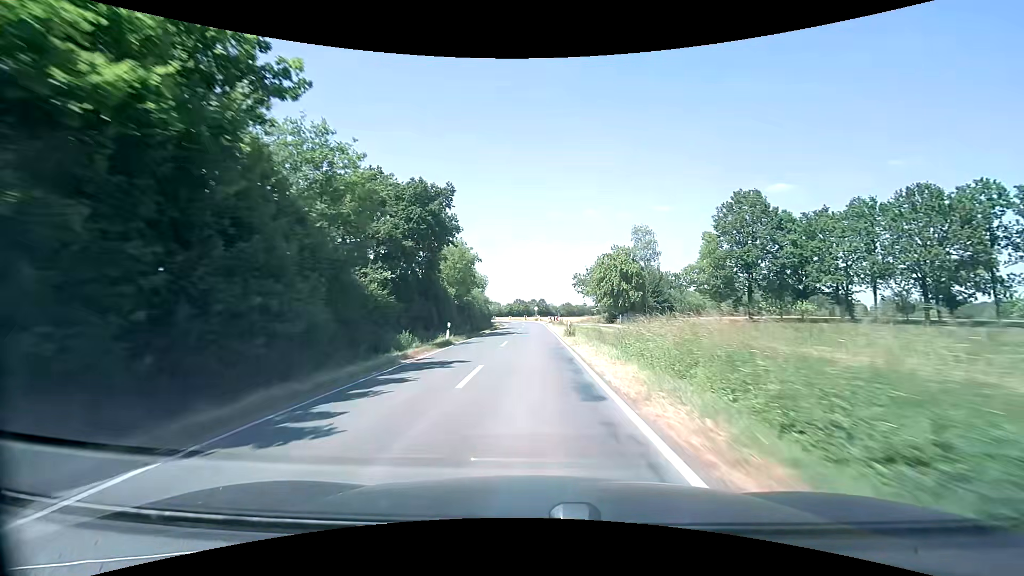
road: secondary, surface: asphalt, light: Day
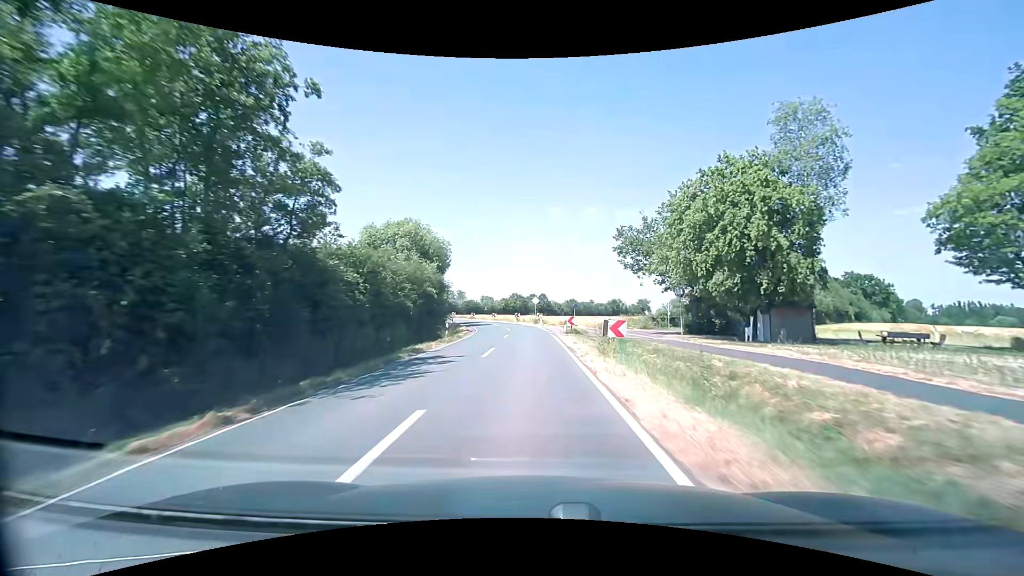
(+0.3, +42.3) m; 0°
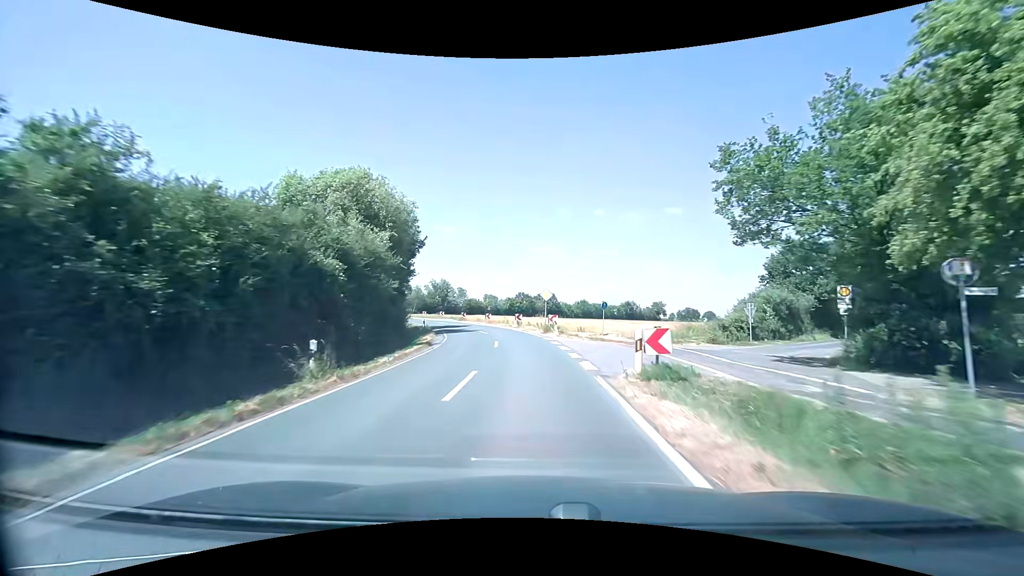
(-0.1, +19.2) m; -1°
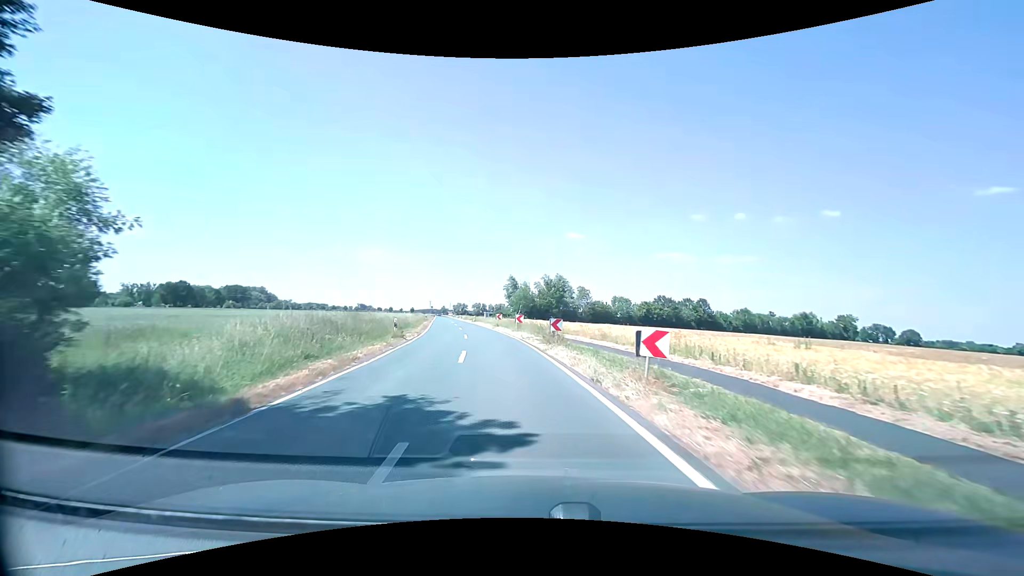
(-4.1, +42.8) m; -14°
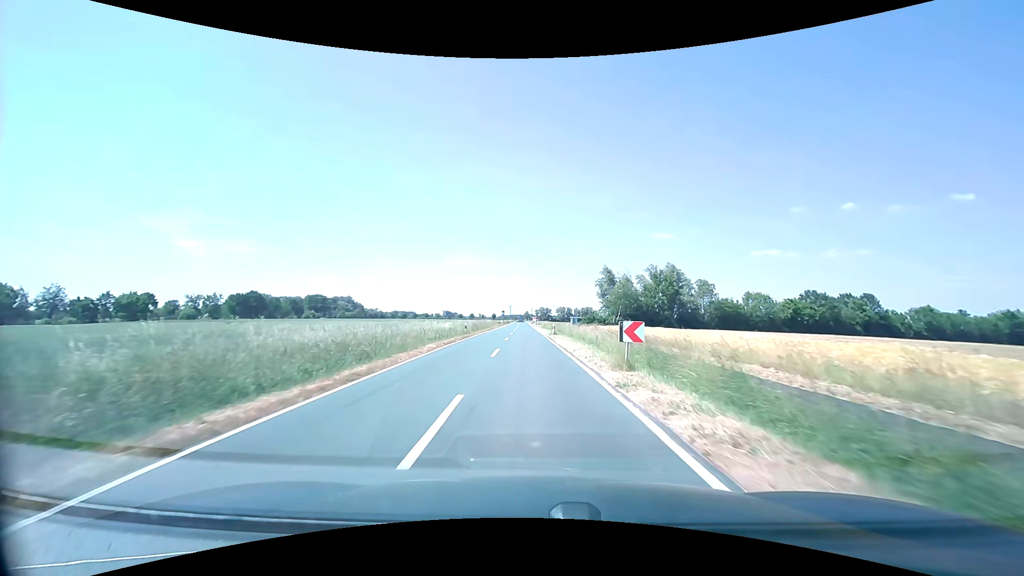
(-3.4, +33.4) m; -10°
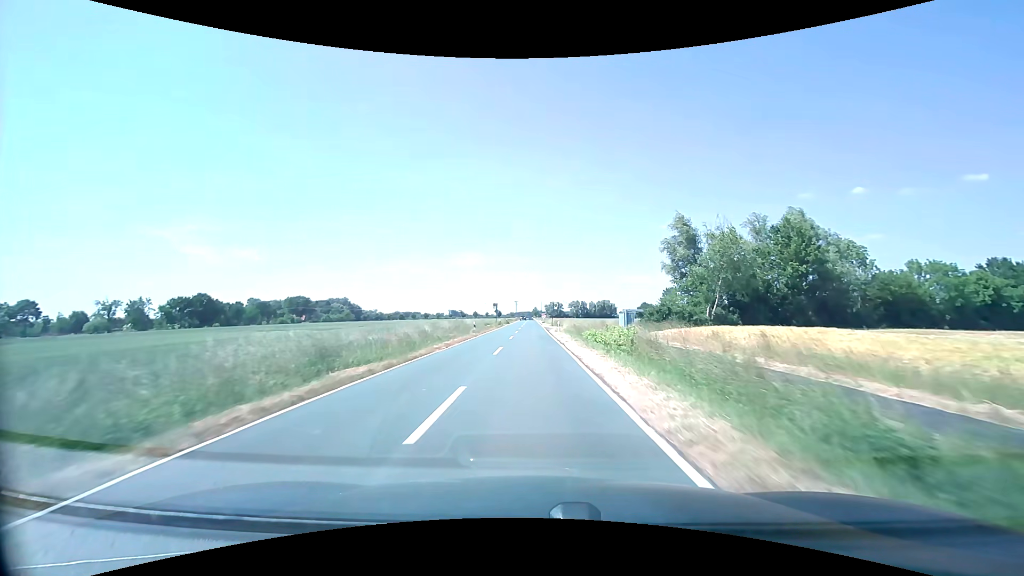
(-0.7, +47.7) m; -1°
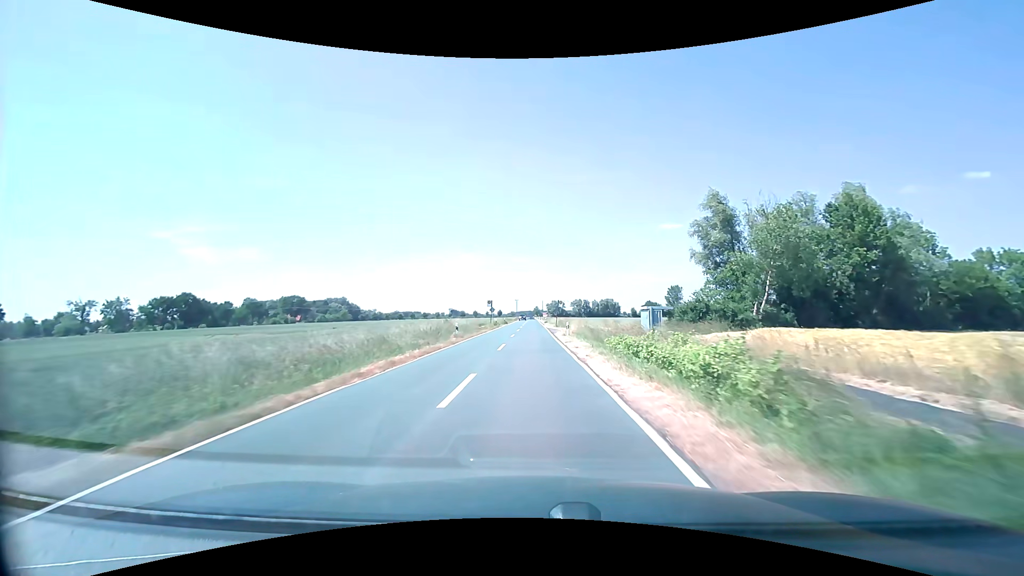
(0.0, +10.2) m; 0°
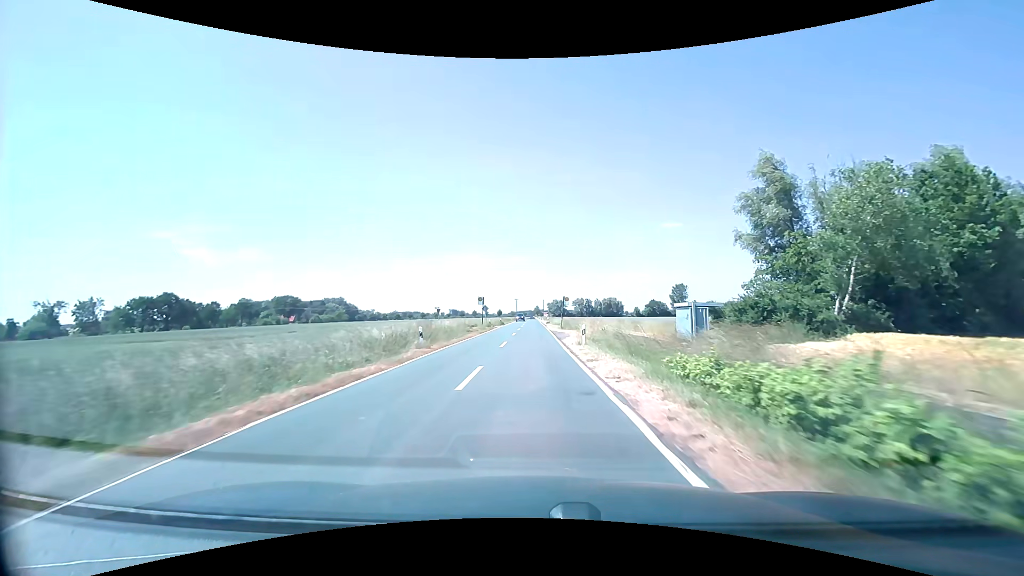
(0.0, +10.4) m; 0°
(0, +10) (0, +20) (0, +30) (0, +40) (0, +50) (0, +60) (0, +70) (0, +80) (0, +90) (0, +100) m
